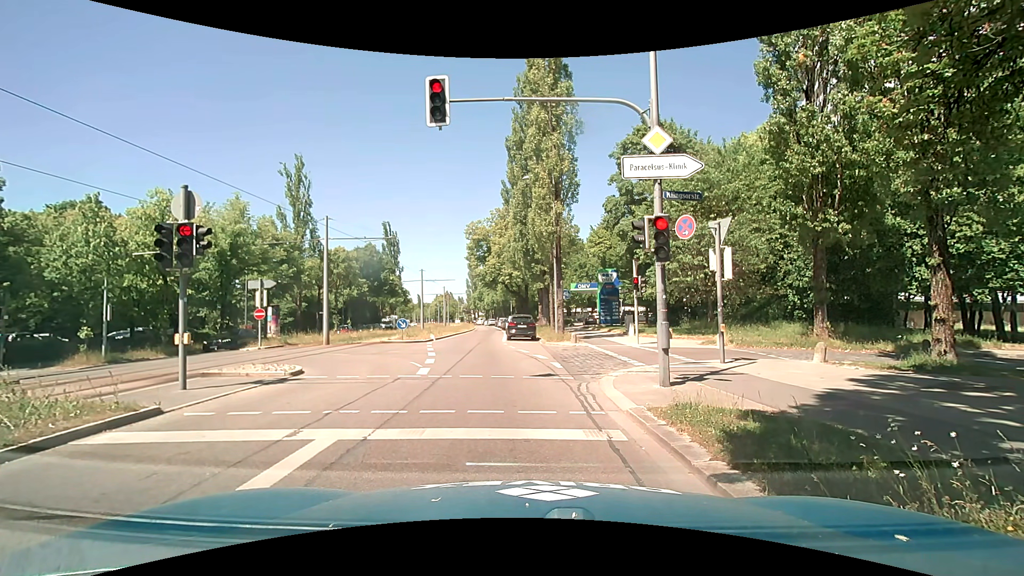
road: secondary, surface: asphalt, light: Day
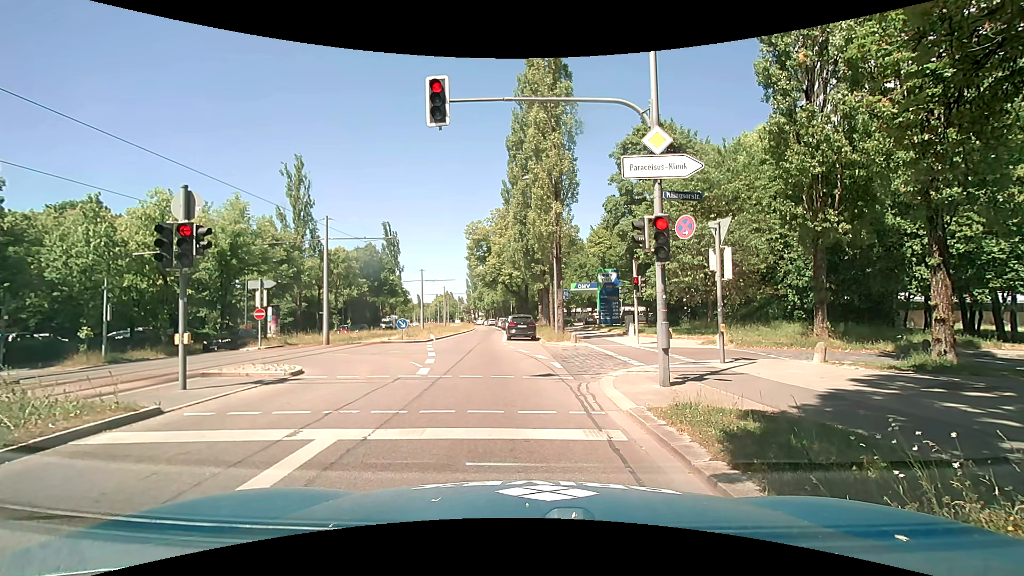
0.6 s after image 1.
(0.0, 0.0) m; 0°
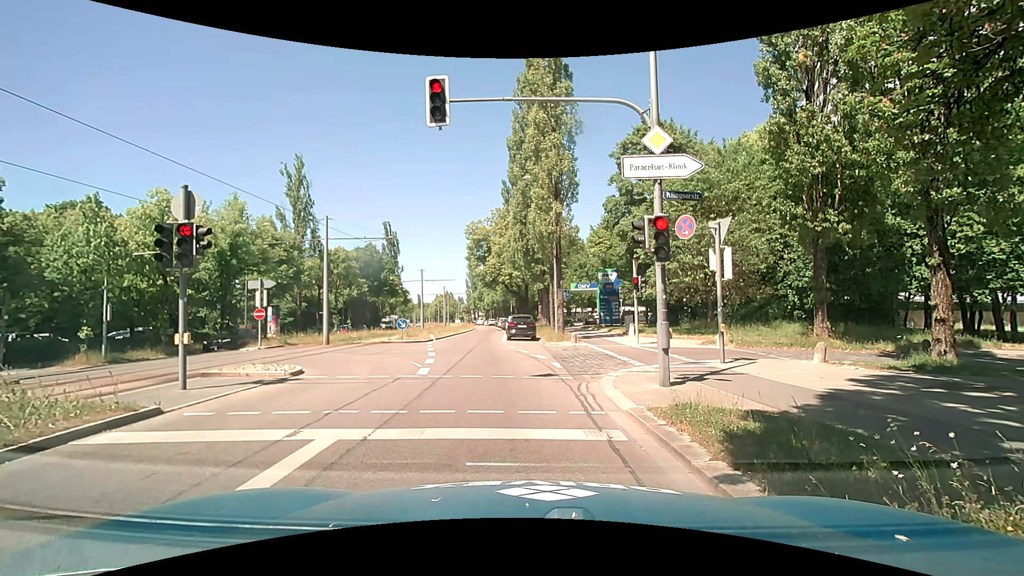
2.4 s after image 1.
(0.0, 0.0) m; 0°
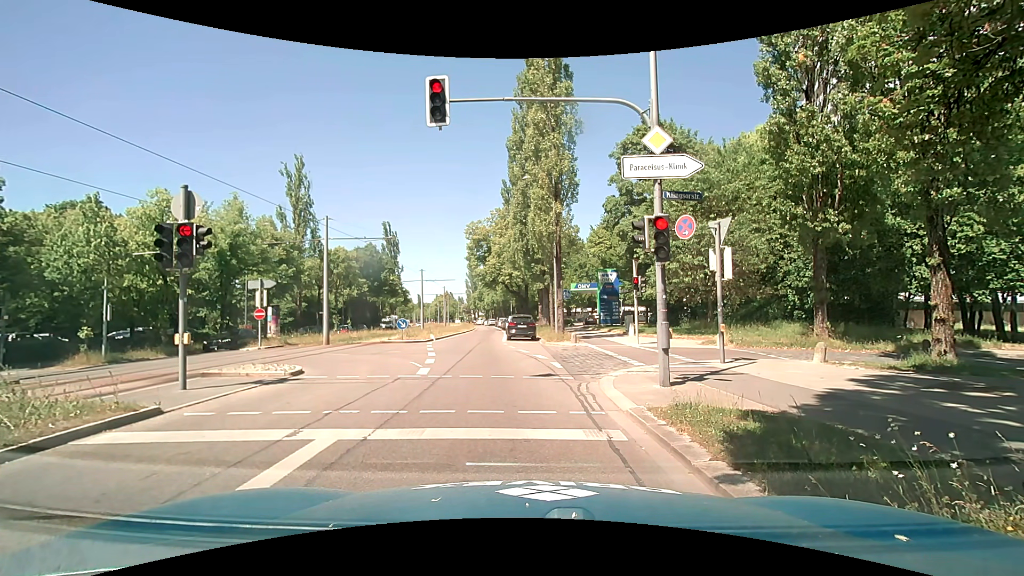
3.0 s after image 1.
(0.0, 0.0) m; 0°
